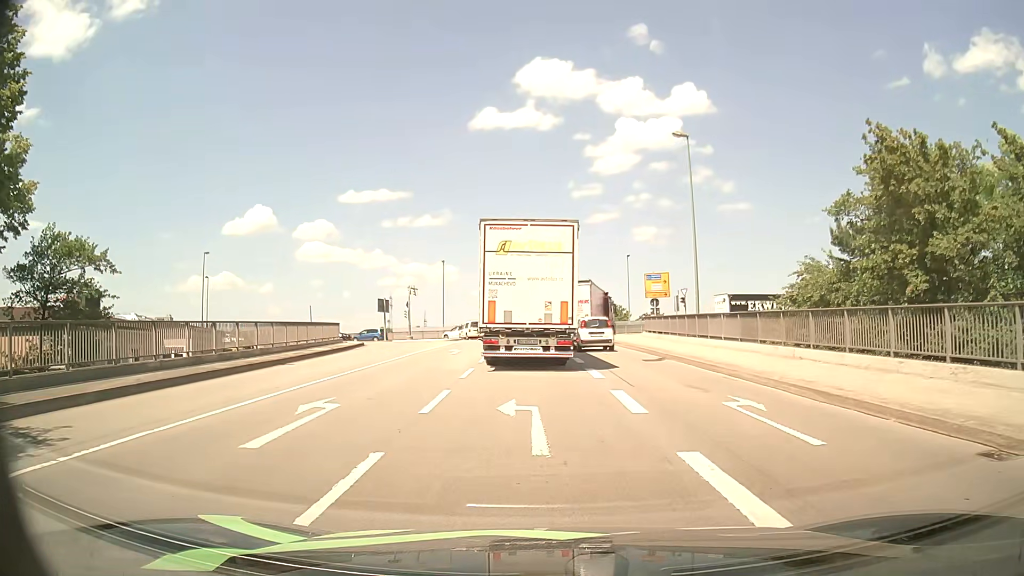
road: primary_link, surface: asphalt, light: Day
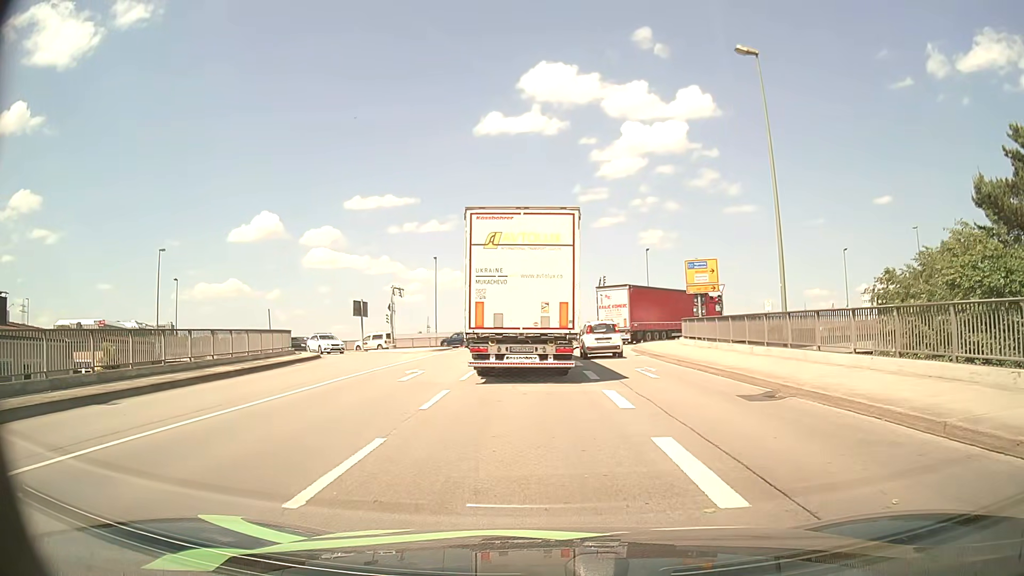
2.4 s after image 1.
(-0.1, +11.1) m; -1°
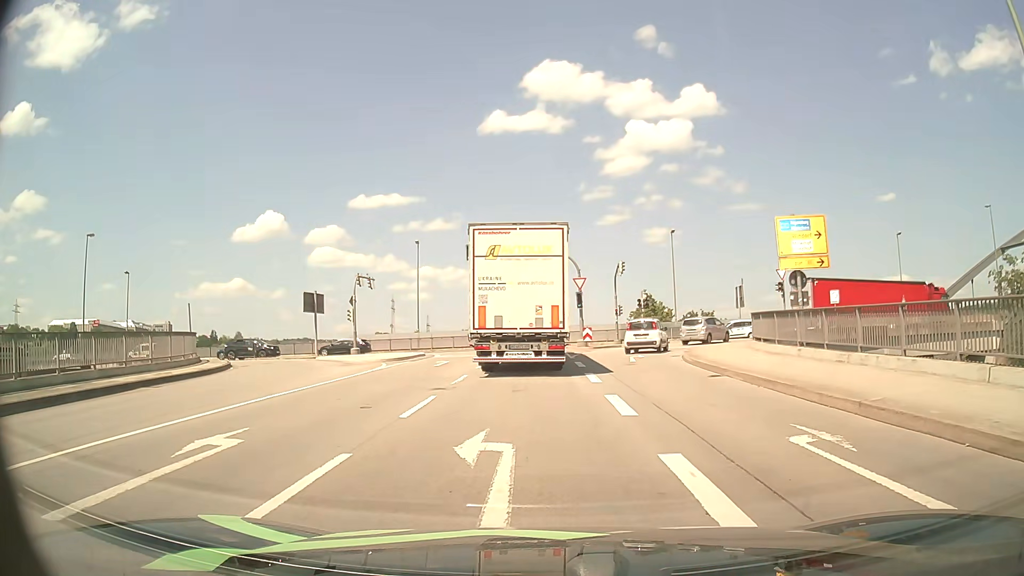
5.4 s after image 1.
(-0.1, +13.1) m; -1°
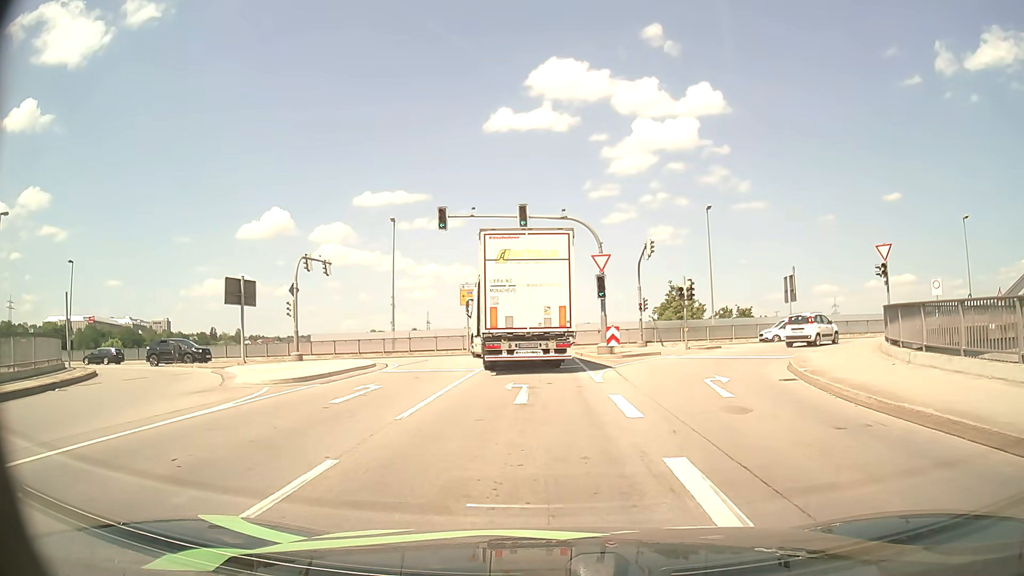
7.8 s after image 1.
(0.0, +12.4) m; 0°
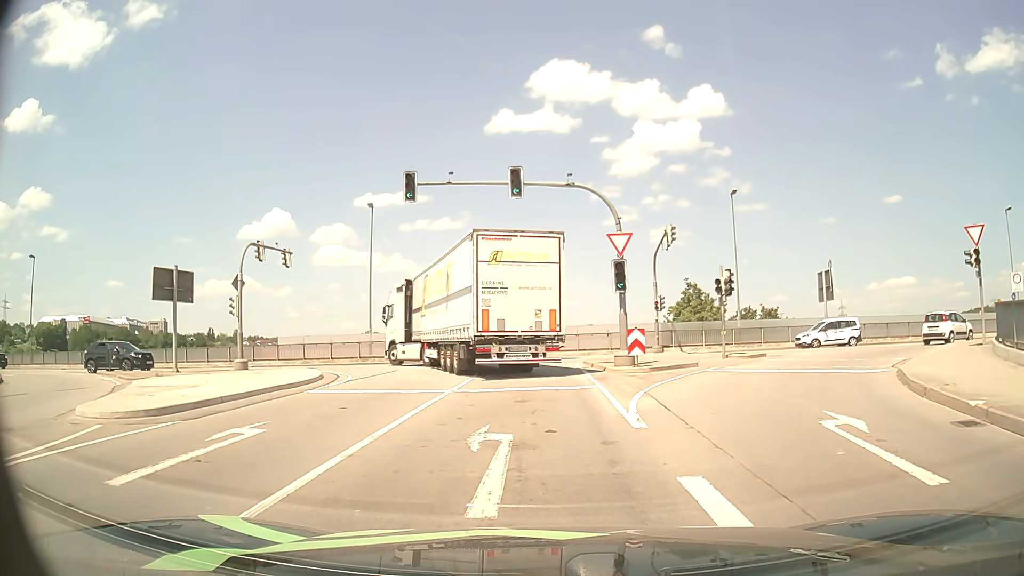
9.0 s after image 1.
(0.0, +6.9) m; 0°
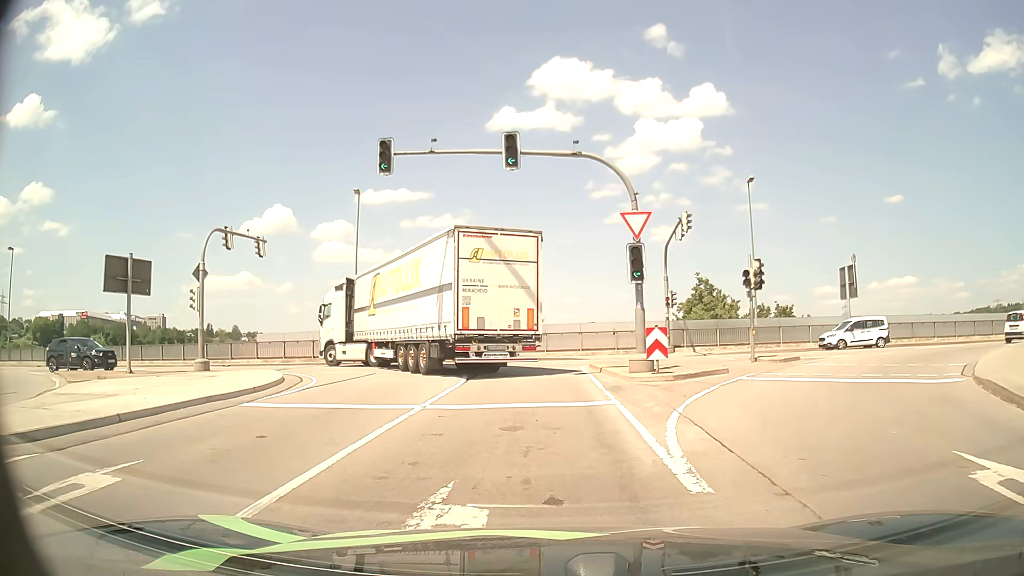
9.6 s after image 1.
(0.0, +3.6) m; 0°
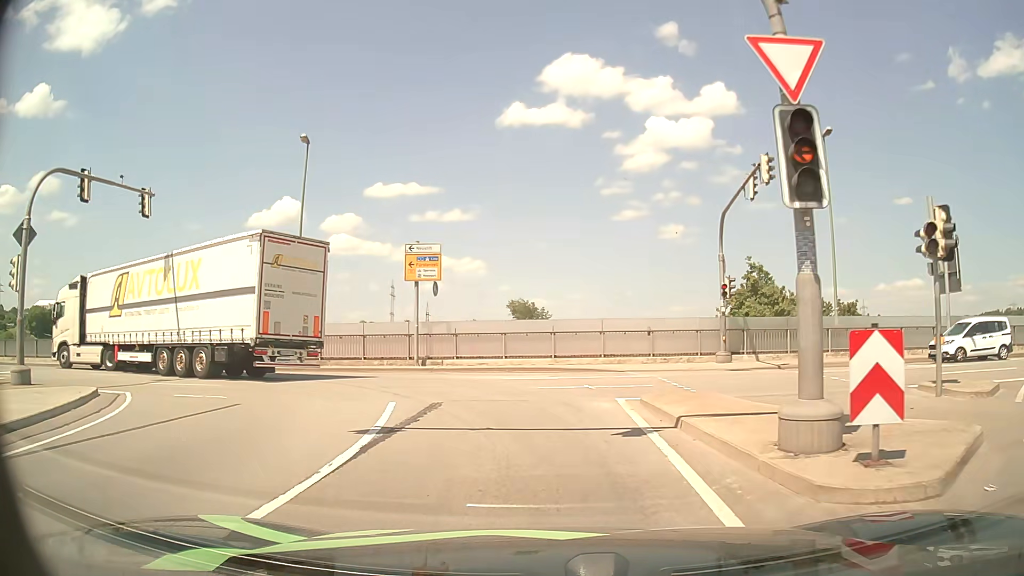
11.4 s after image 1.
(0.0, +10.8) m; -1°
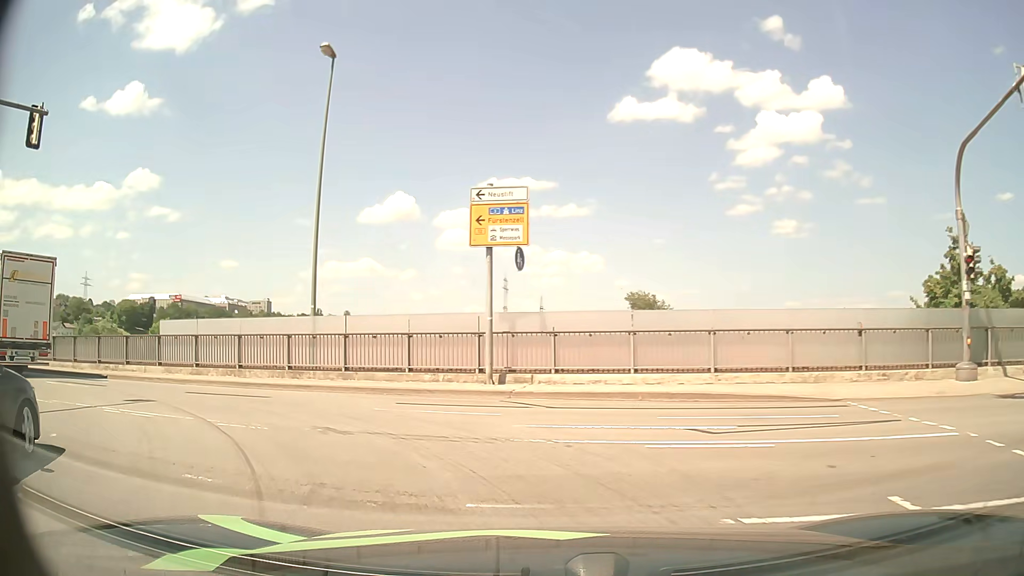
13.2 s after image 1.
(-0.6, +10.6) m; -9°
(-2, +10) (-10, +16) (-19, +20) (-29, +23) (-38, +25) (-48, +28) (-57, +31) (-67, +34) (-76, +38) (-85, +41) m
